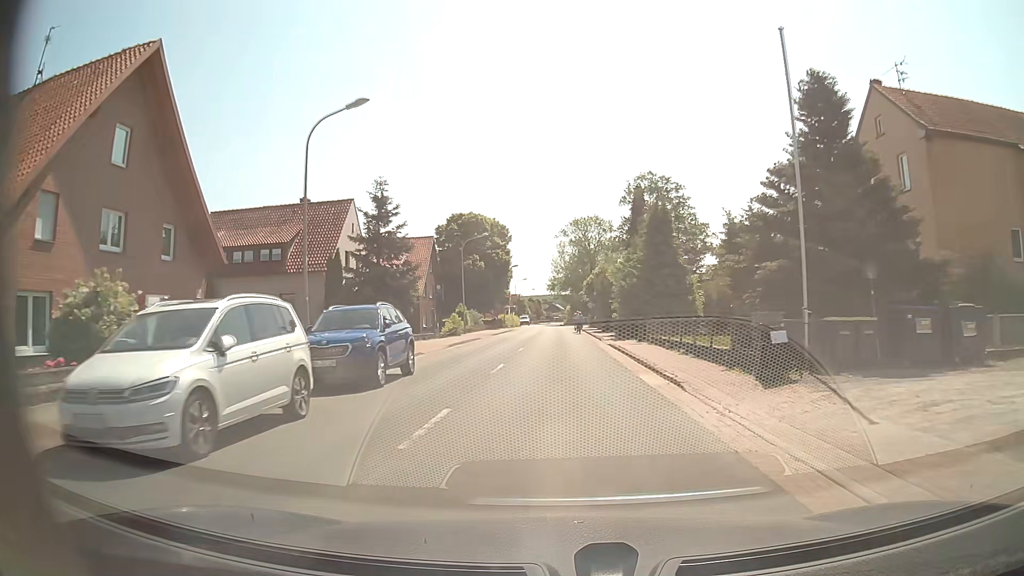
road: secondary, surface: asphalt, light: Day
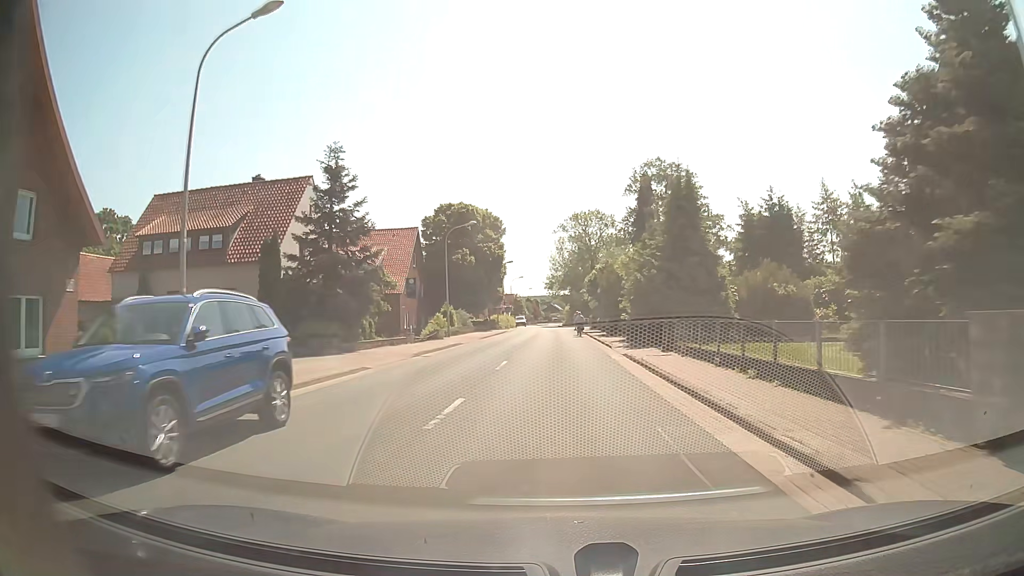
(0.0, +7.7) m; 0°
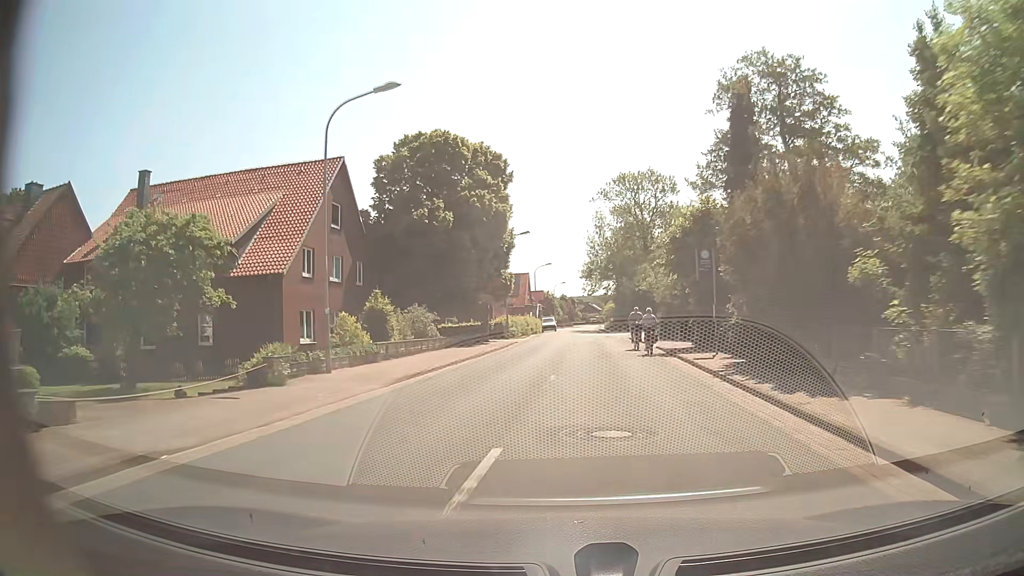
(-0.4, +31.2) m; -3°
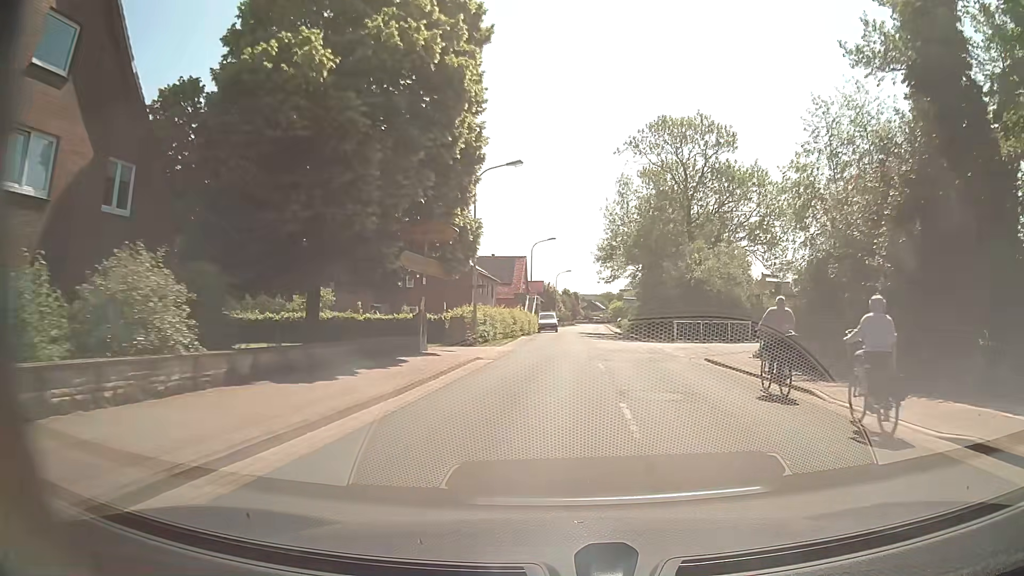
(-0.4, +23.8) m; -1°
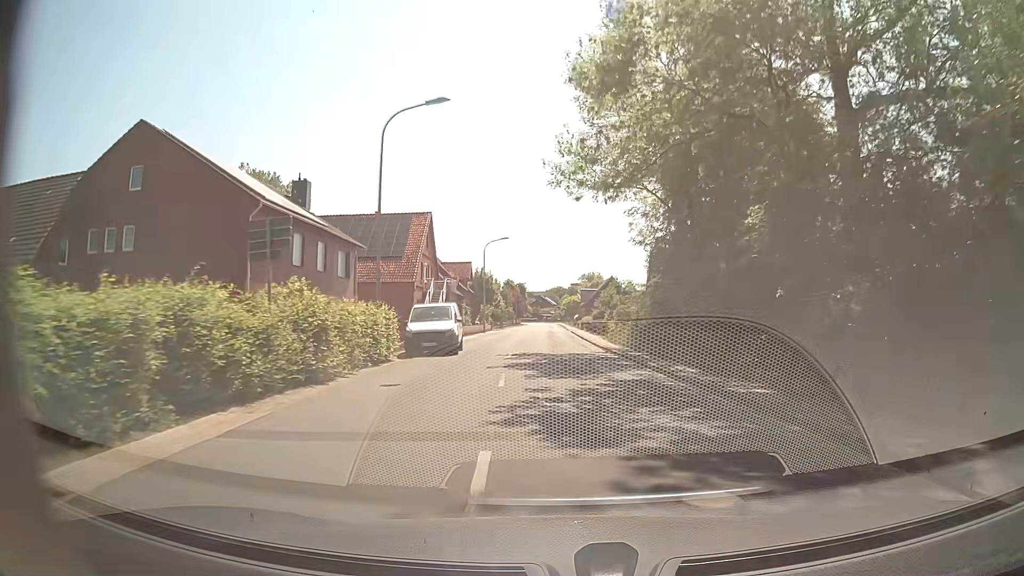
(+2.1, +40.1) m; +5°
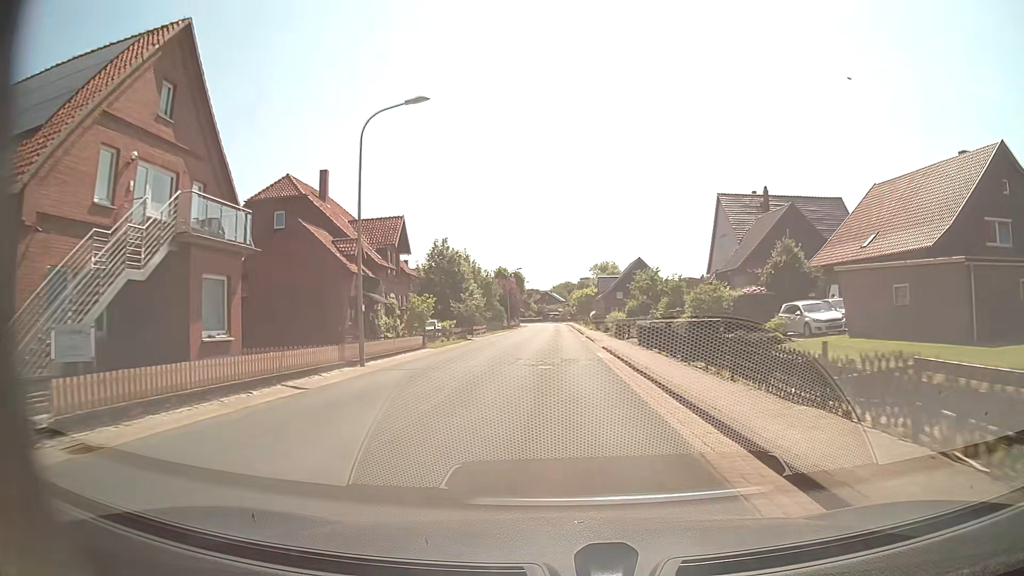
(-0.4, +40.4) m; -1°
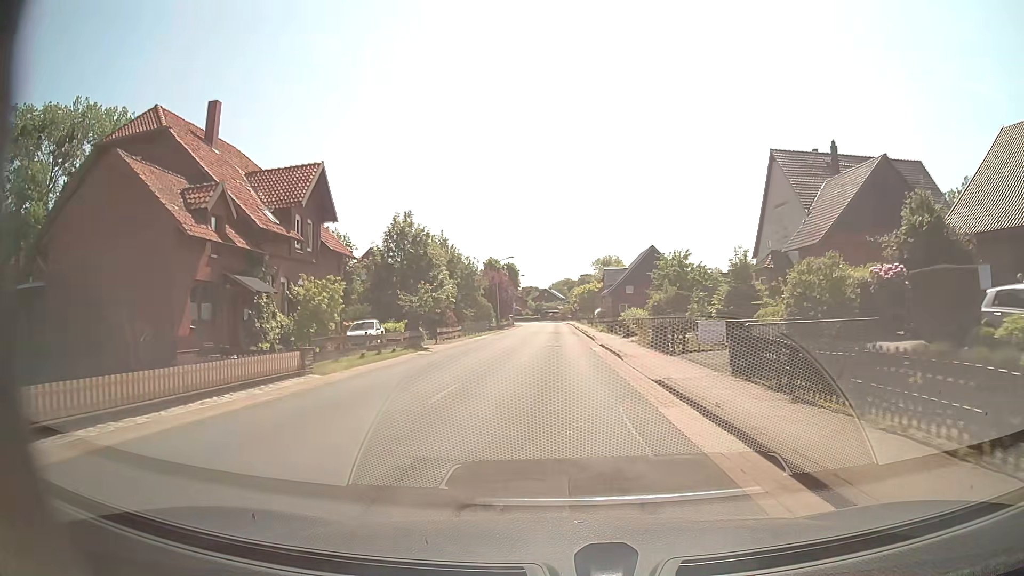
(0.0, +16.2) m; 0°
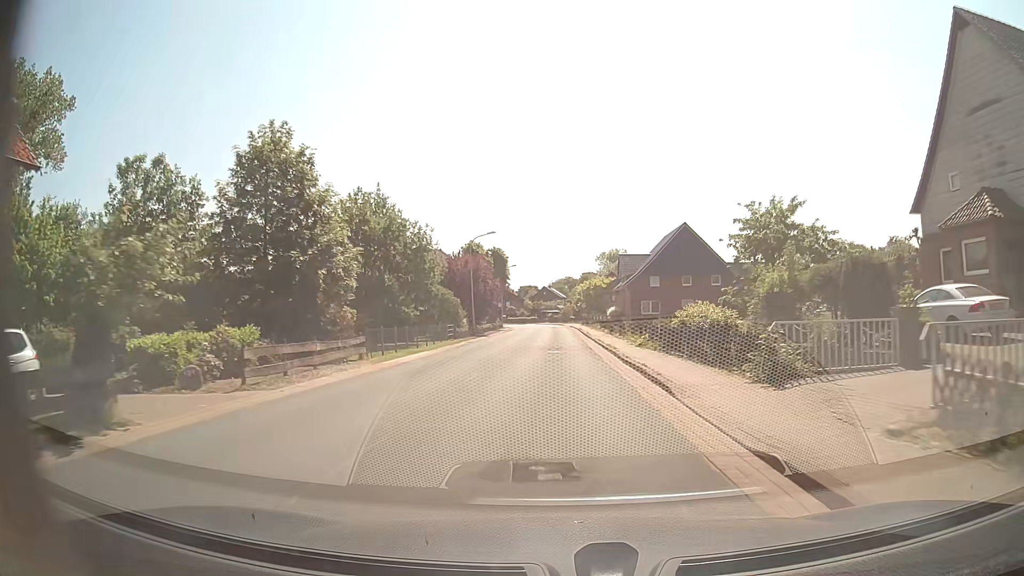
(-0.1, +24.4) m; 0°
(0, +10) (0, +20) (0, +30) (0, +40) (0, +50) (0, +60) (0, +70) (0, +80) (-1, +90) (-2, +100) m
